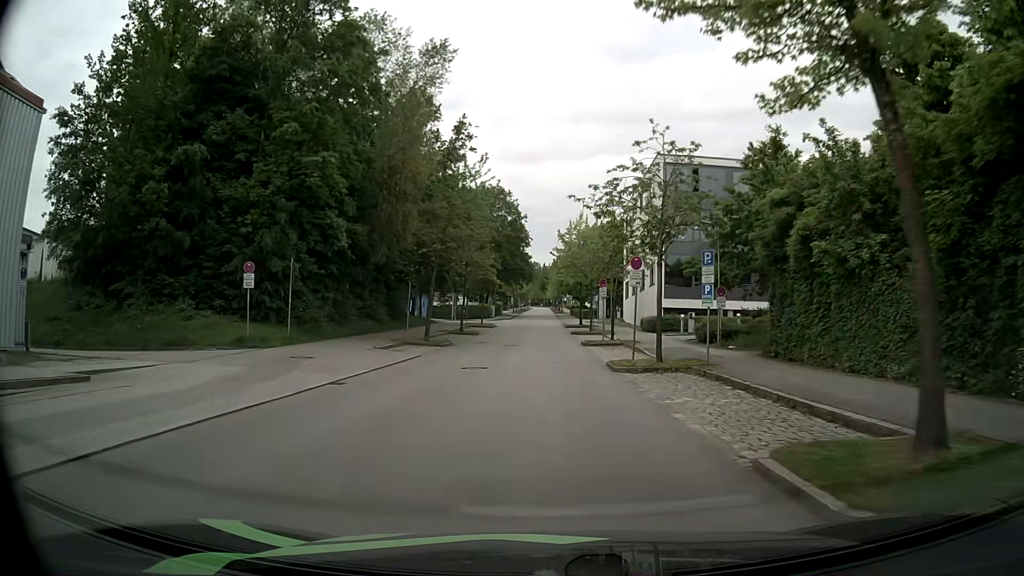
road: secondary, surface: asphalt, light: Day
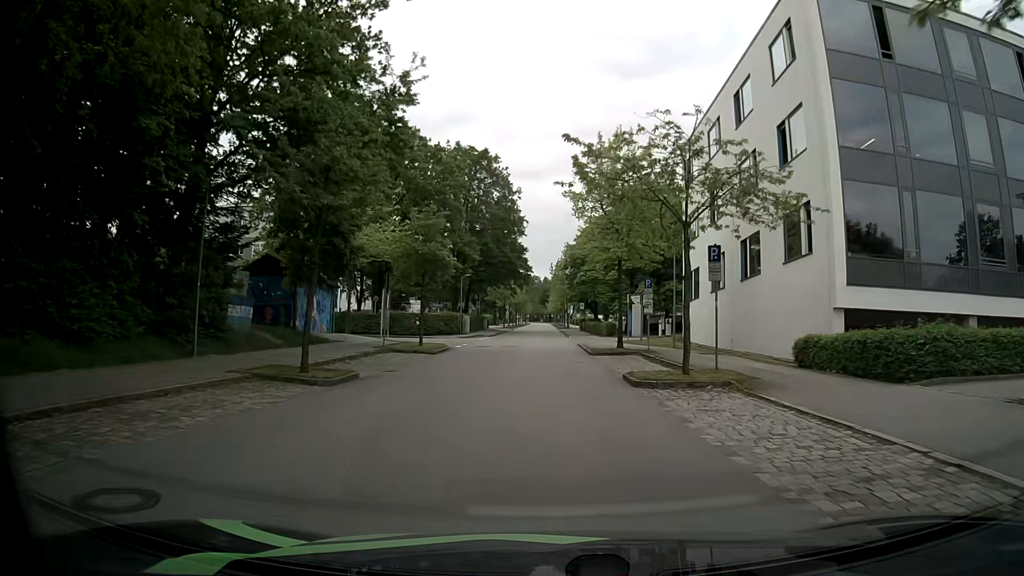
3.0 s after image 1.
(-0.1, +31.7) m; 0°
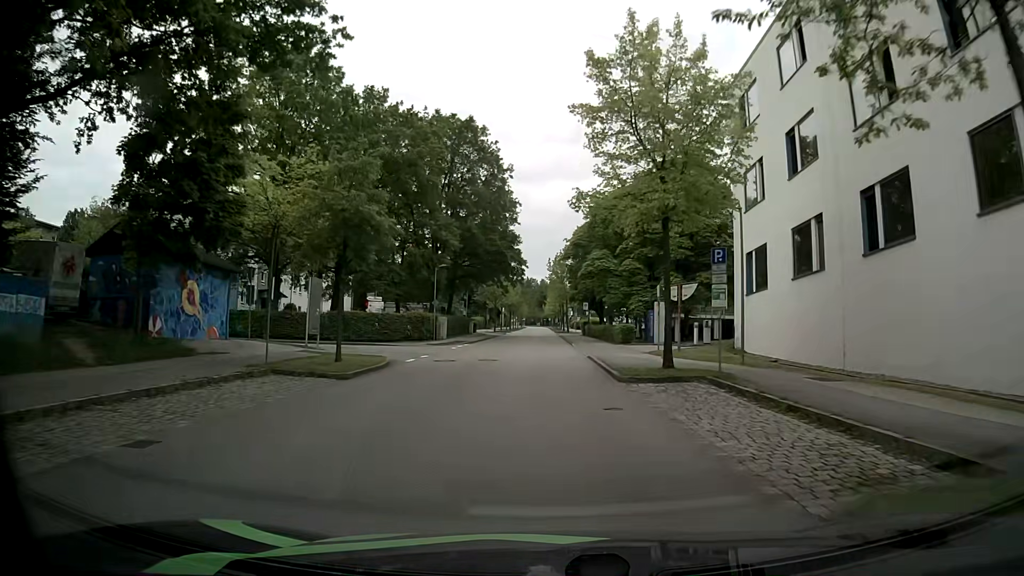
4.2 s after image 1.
(0.0, +12.5) m; 0°
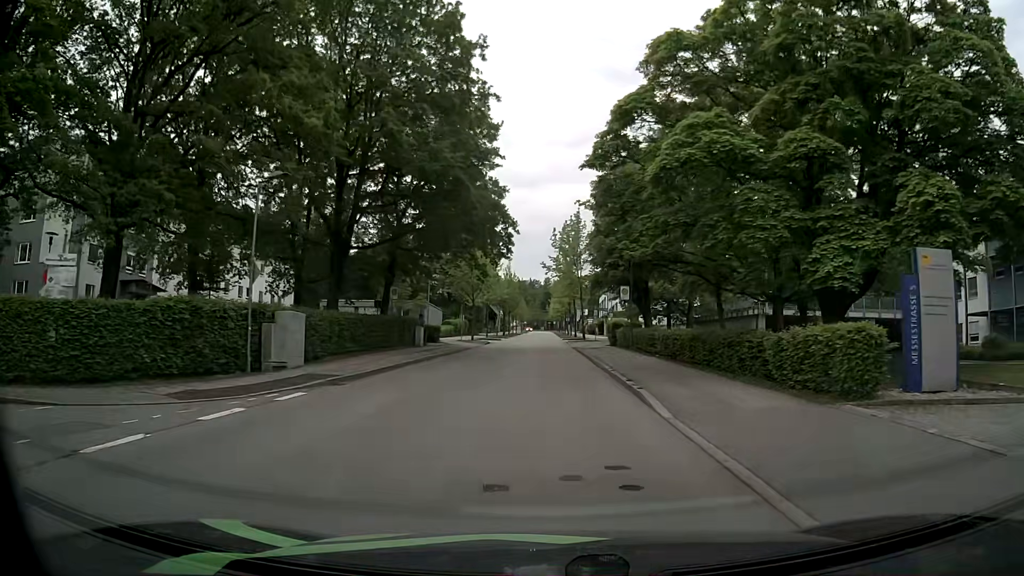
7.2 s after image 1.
(0.0, +30.0) m; +1°
(0, +10) (0, +20) (-1, +30) (-1, +40) (-1, +50) (-1, +60) (-1, +70) (-1, +80) (-1, +90) (-2, +100) m
